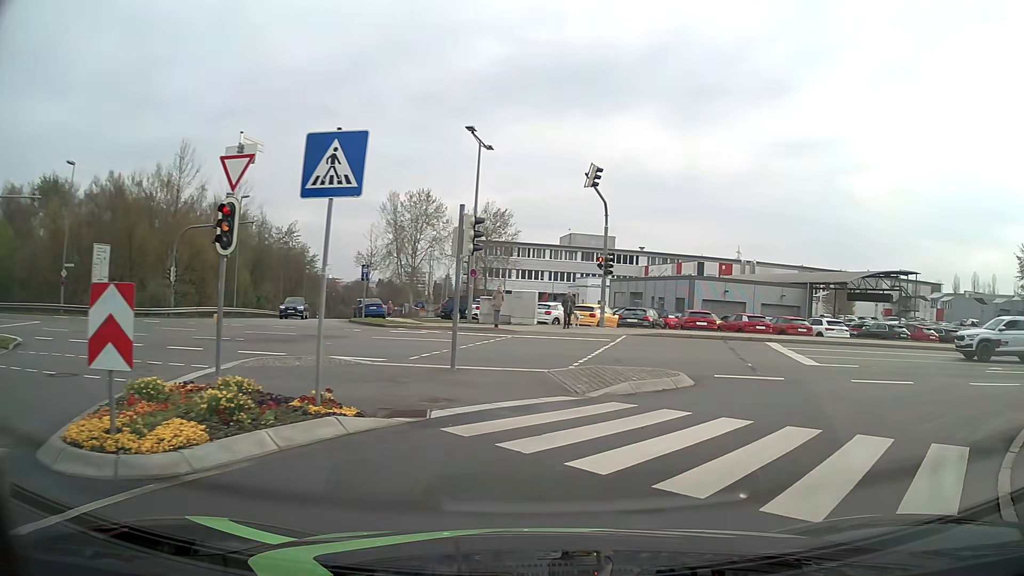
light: Day
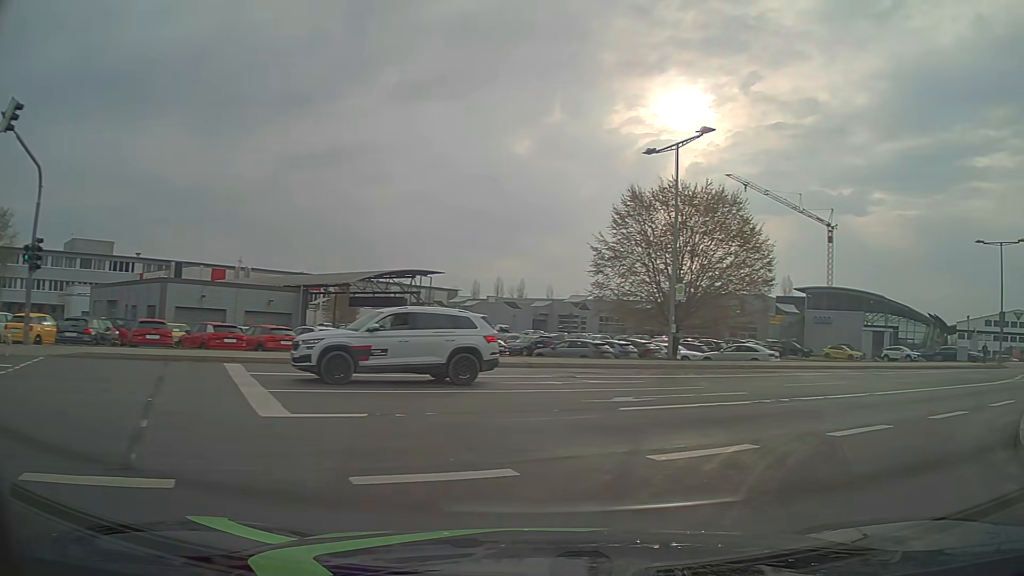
(+2.8, +8.5) m; +42°
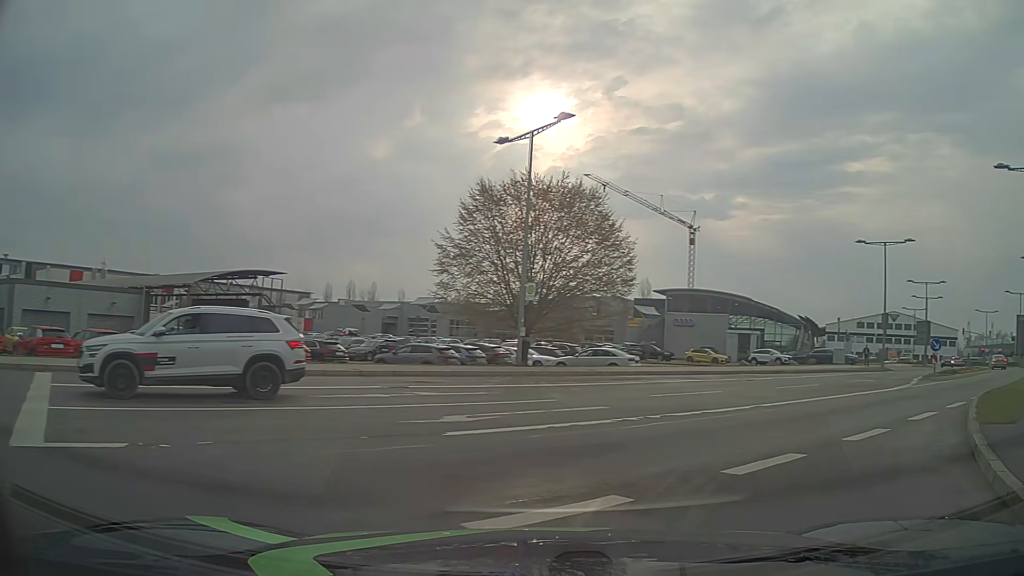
(+0.3, +2.5) m; +12°
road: secondary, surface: asphalt
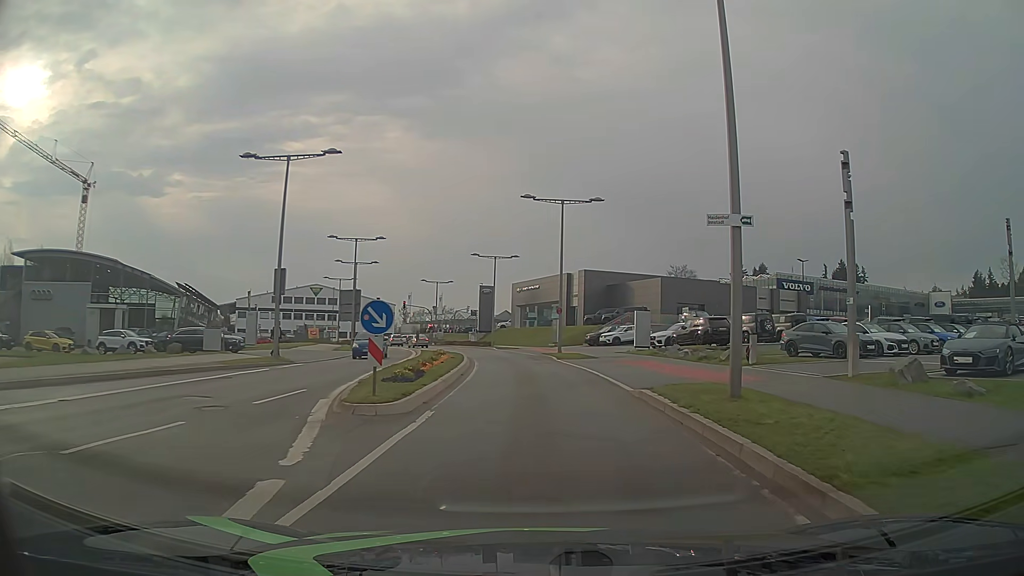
(+10.0, +17.4) m; +49°
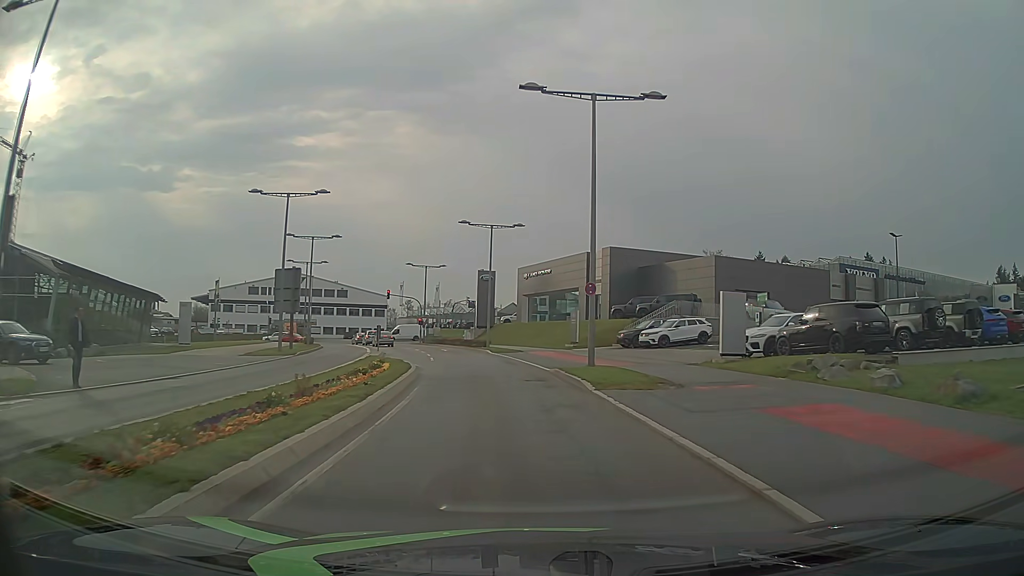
(+0.3, +18.0) m; 0°
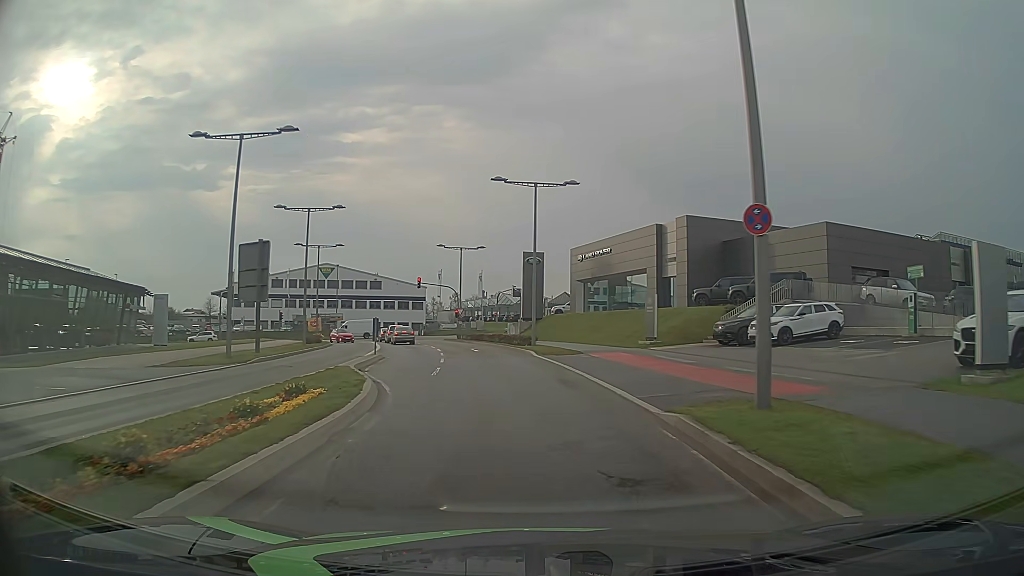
(-0.4, +12.5) m; -4°
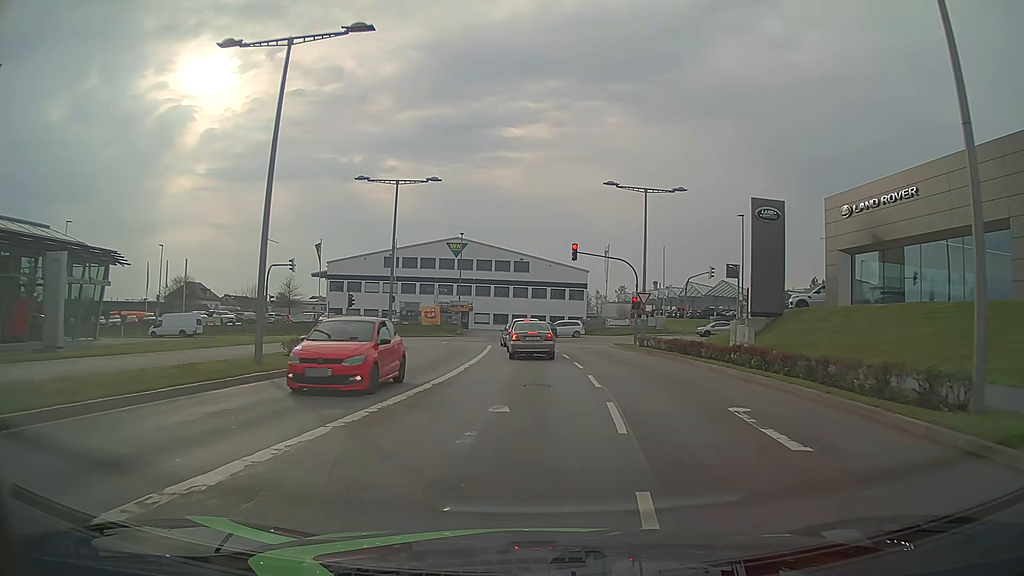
(-3.7, +27.3) m; -14°
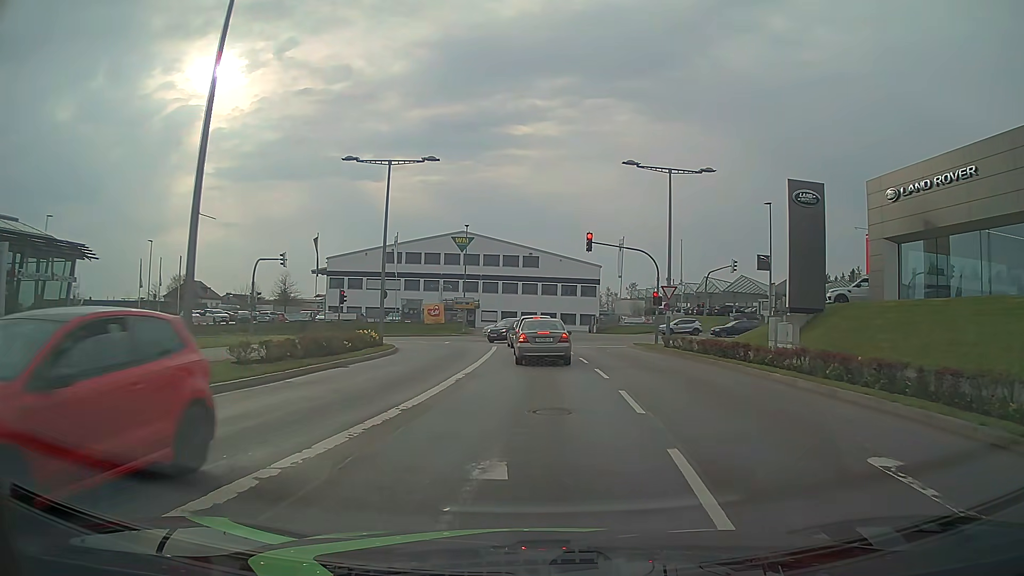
(0.0, +4.3) m; -1°
(0, +10) (0, +20) (0, +30) (0, +40) (-3, +49) (-10, +56) (-19, +60) (-29, +61) (-39, +61) (-49, +61) m
